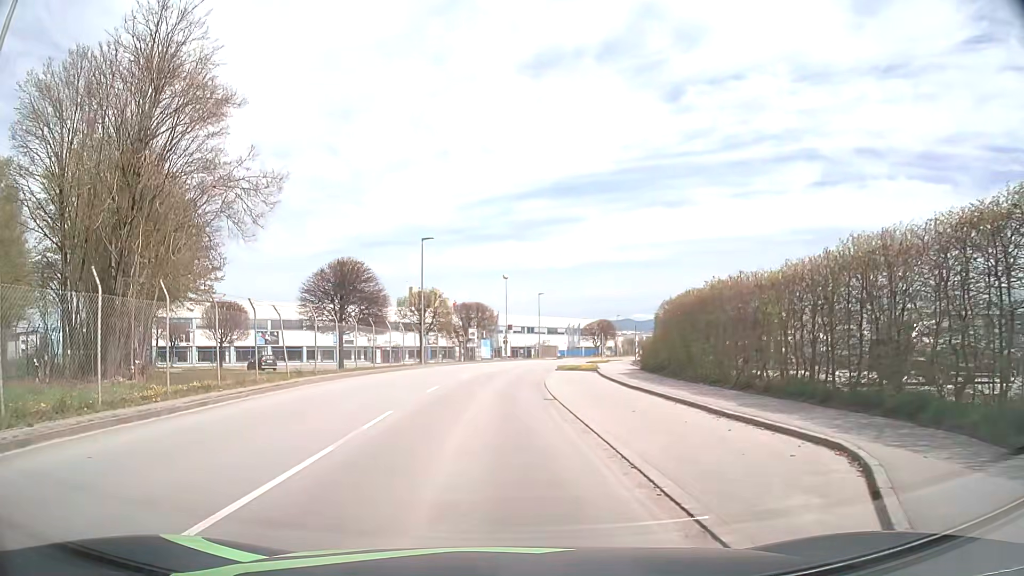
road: tertiary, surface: asphalt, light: Day
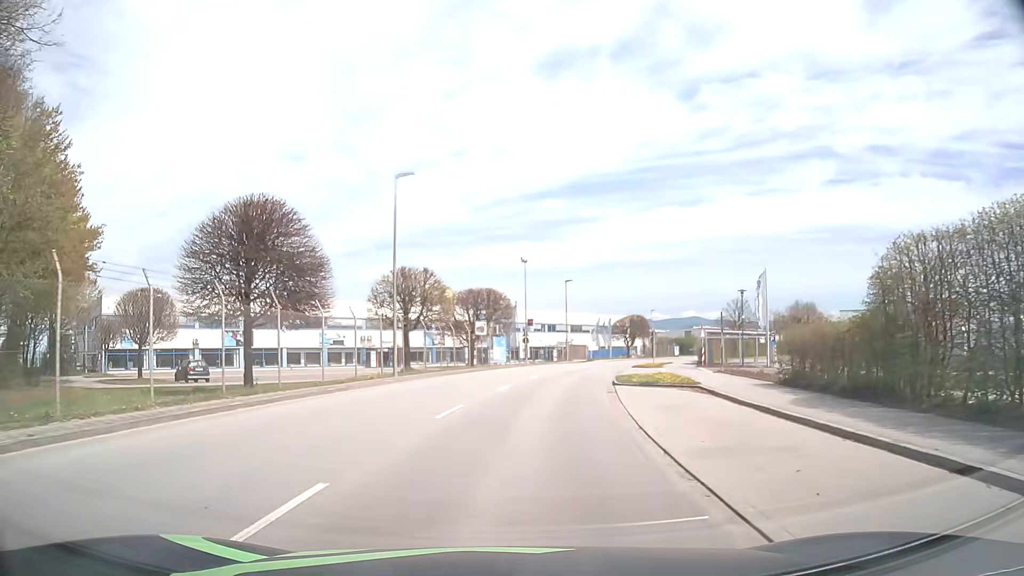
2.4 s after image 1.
(-0.2, +17.0) m; -1°
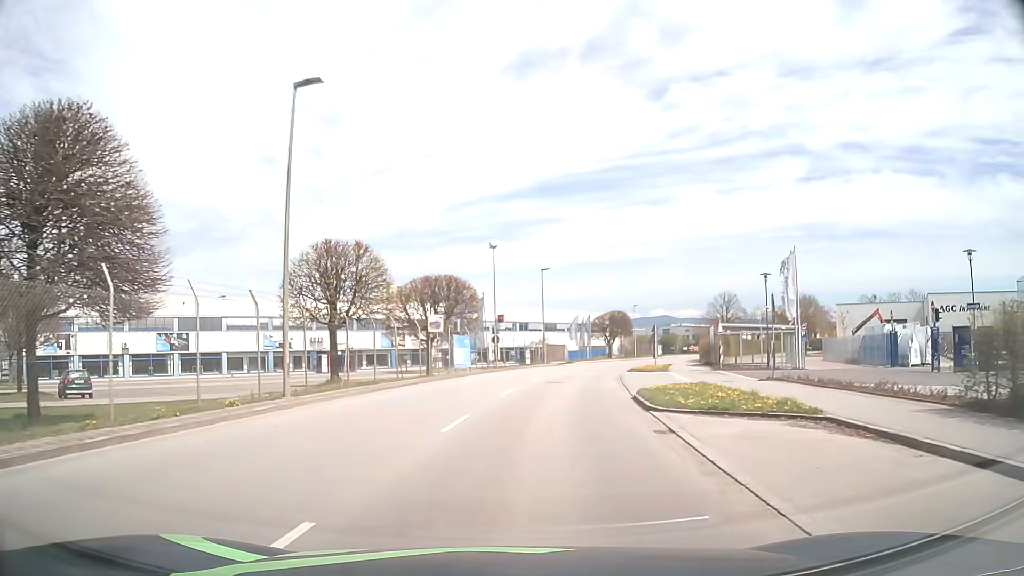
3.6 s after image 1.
(+0.2, +10.4) m; +2°
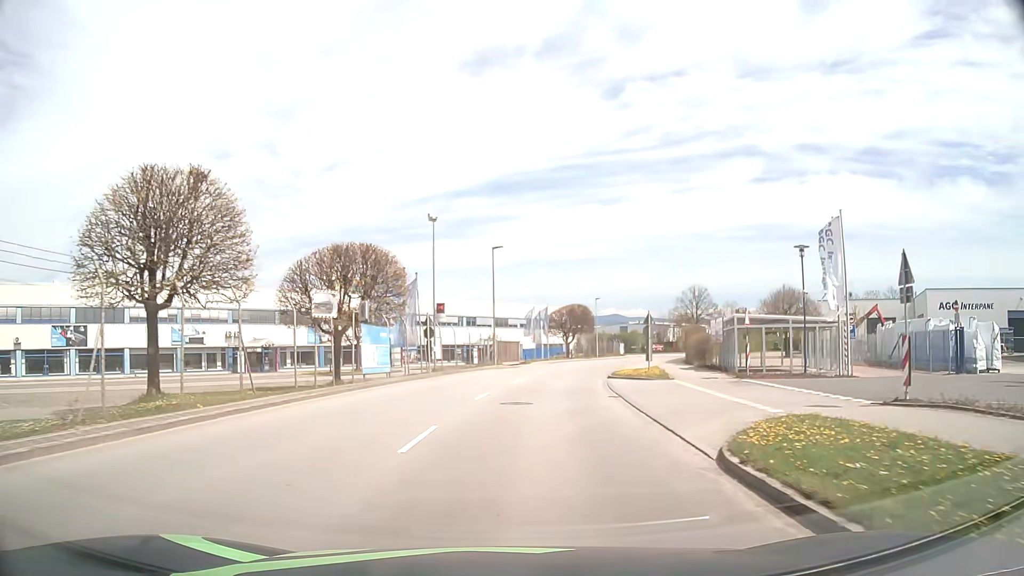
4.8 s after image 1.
(+0.5, +11.6) m; +4°
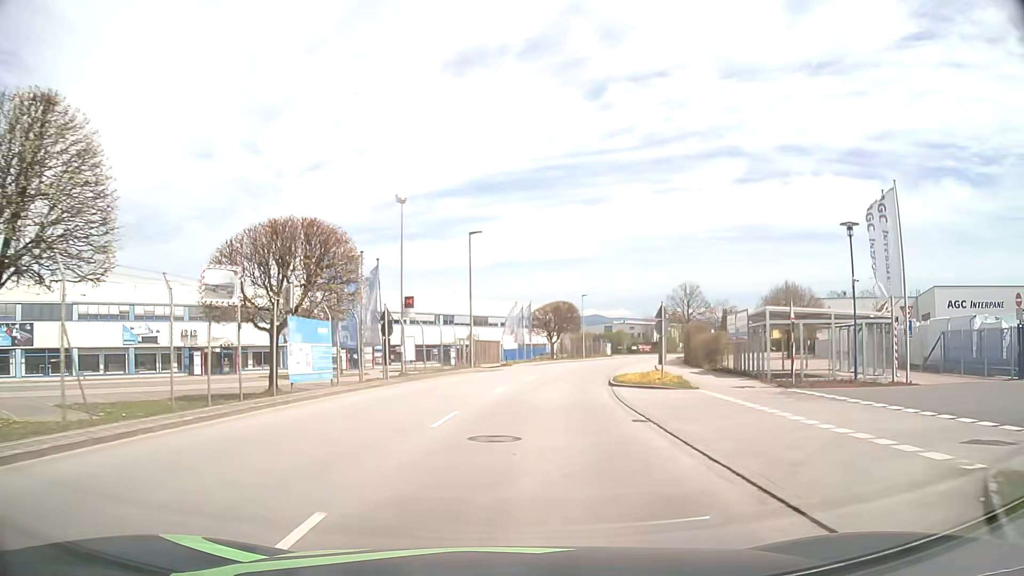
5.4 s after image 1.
(+0.1, +6.2) m; +2°
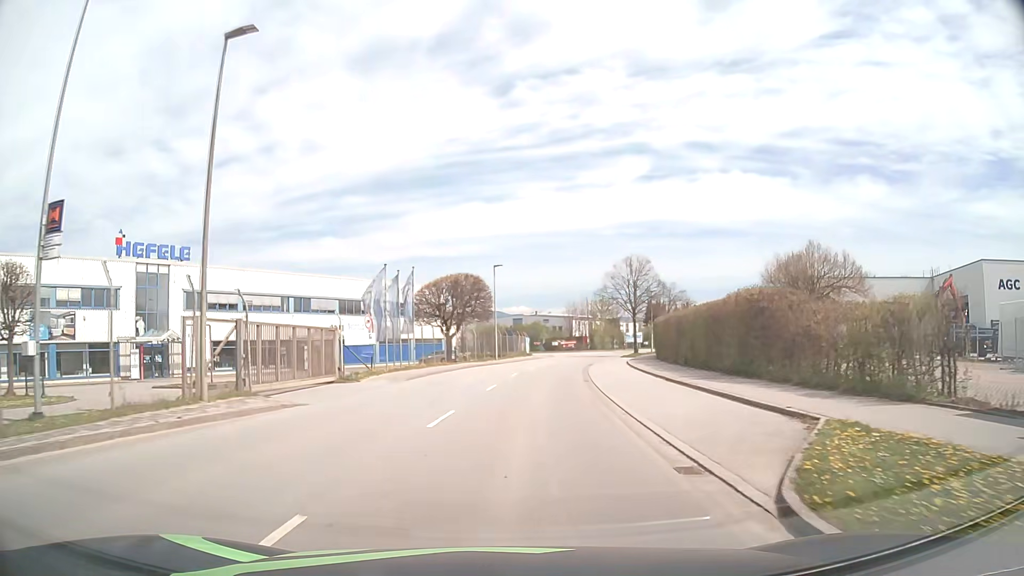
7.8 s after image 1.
(+1.9, +27.2) m; +8°
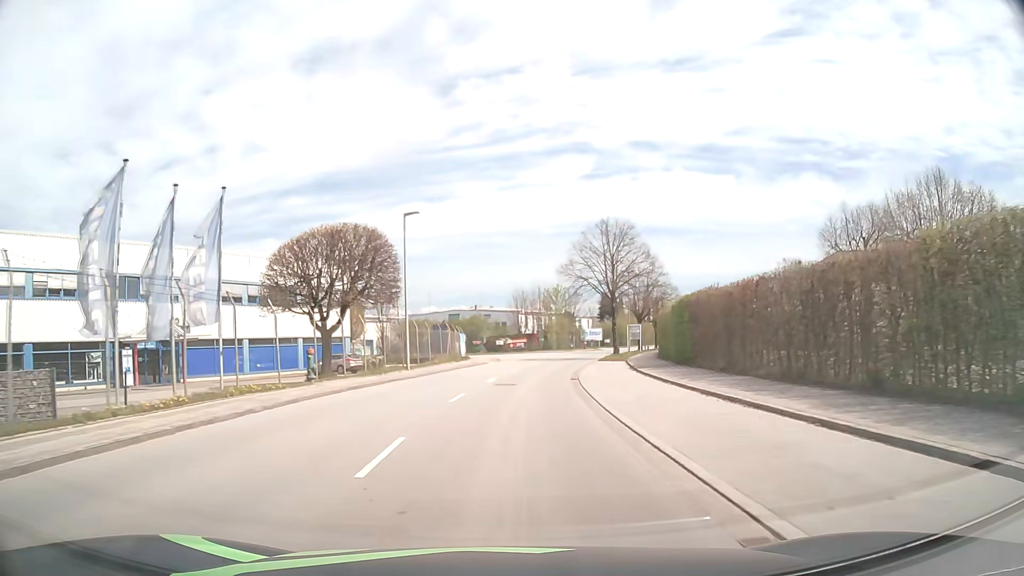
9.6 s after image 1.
(+0.9, +22.4) m; +5°
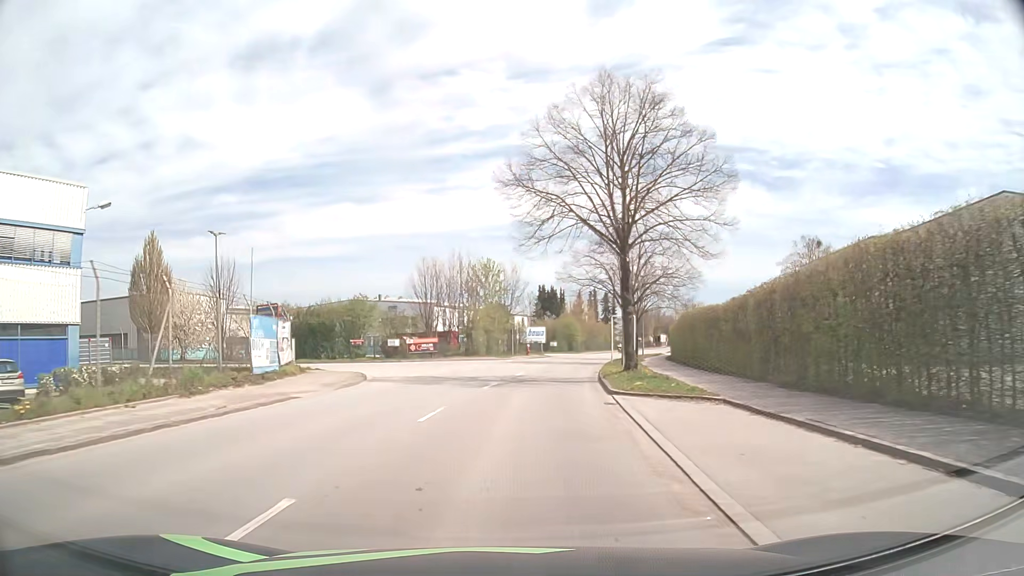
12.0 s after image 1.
(+1.7, +31.1) m; +6°
(0, +10) (+1, +20) (+2, +30) (+4, +40) (+6, +50) (+8, +59) (+11, +69) (+14, +78) (+17, +88) (+21, +97) m
